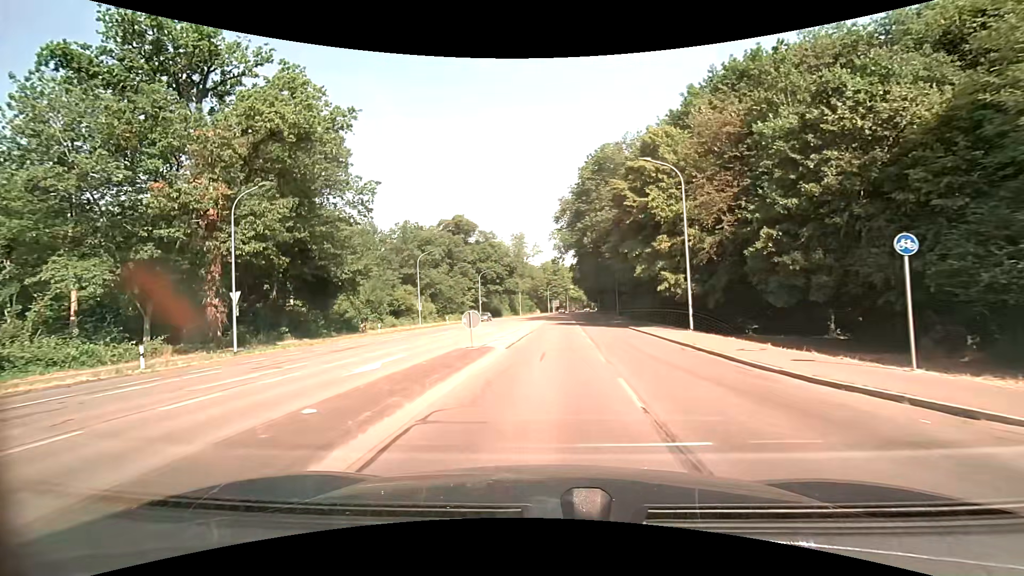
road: secondary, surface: asphalt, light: Day
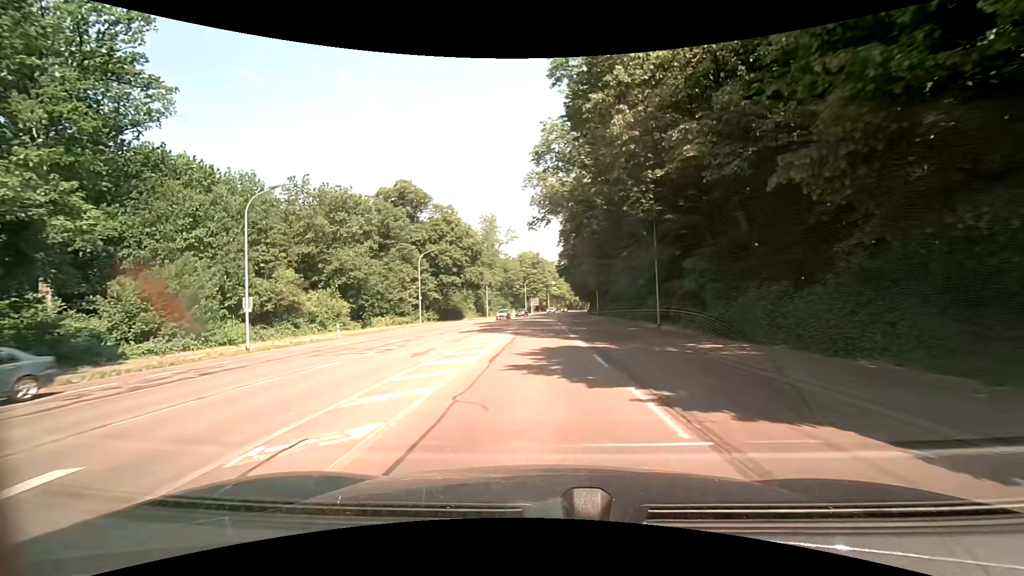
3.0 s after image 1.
(+0.8, +31.6) m; +2°
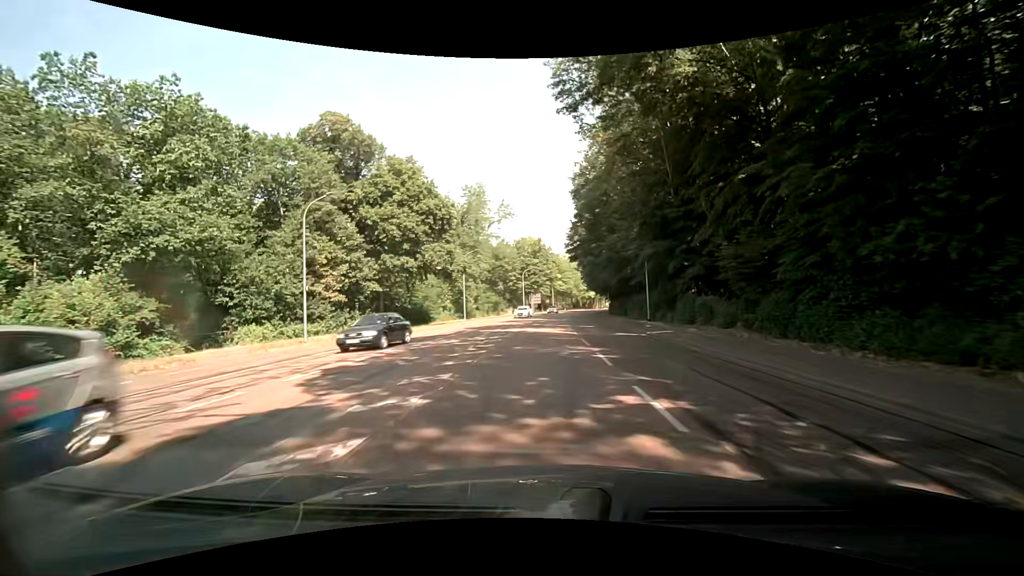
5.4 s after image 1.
(0.0, +30.2) m; 0°
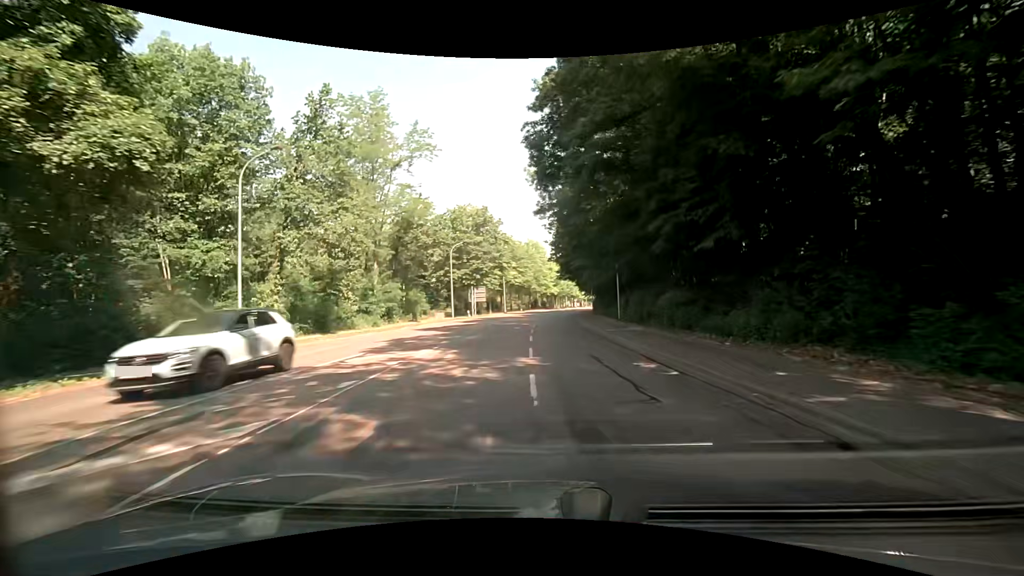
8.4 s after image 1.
(+1.4, +41.2) m; +5°
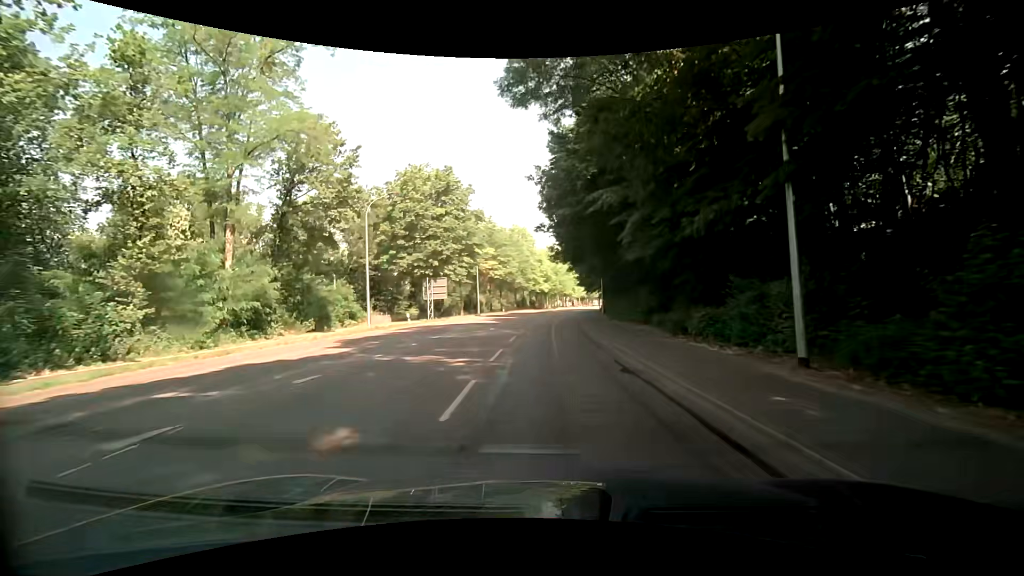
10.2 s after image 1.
(+0.2, +24.7) m; +1°
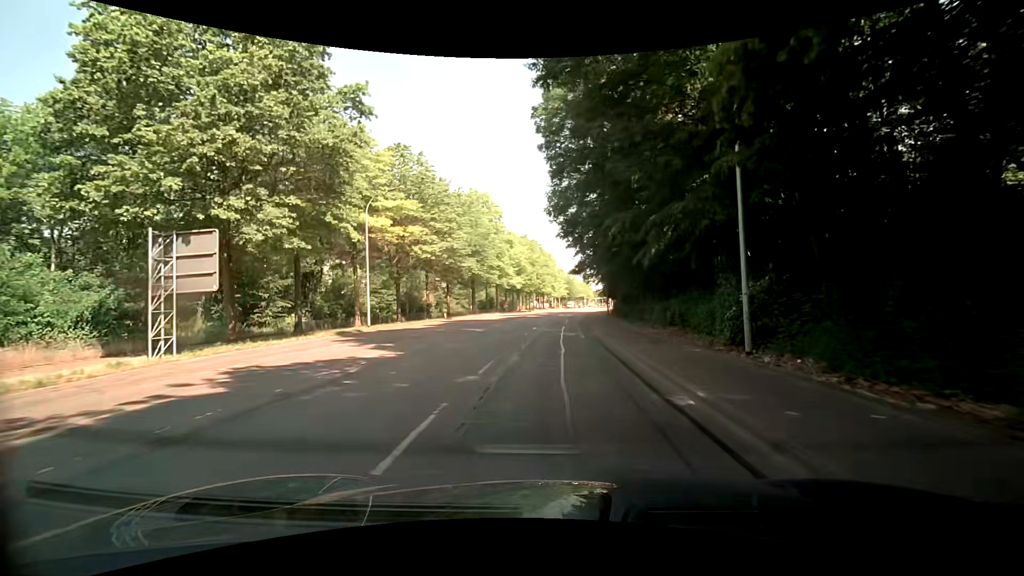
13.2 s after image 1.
(+0.6, +37.8) m; +2°
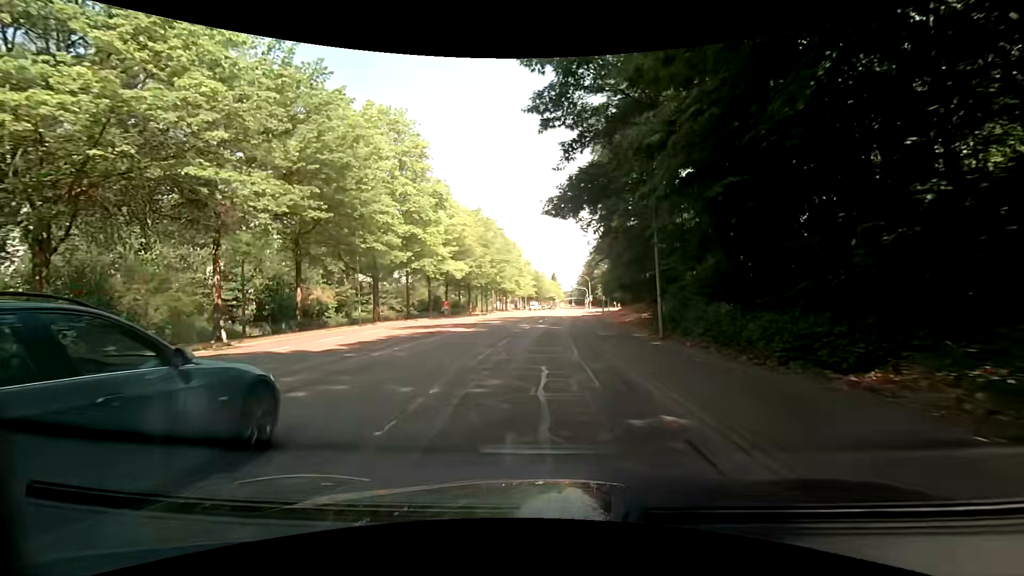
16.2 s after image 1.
(+1.7, +34.5) m; +5°
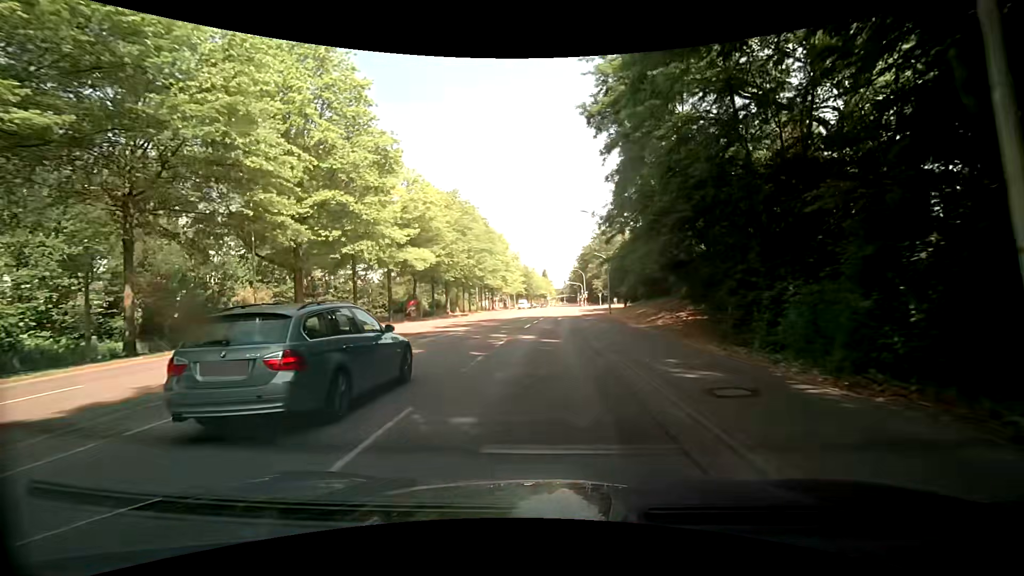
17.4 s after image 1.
(+0.1, +13.5) m; 0°
(0, +10) (0, +20) (+1, +30) (+2, +40) (+2, +50) (+3, +60) (+3, +70) (+4, +80) (+5, +90) (+5, +100) m
